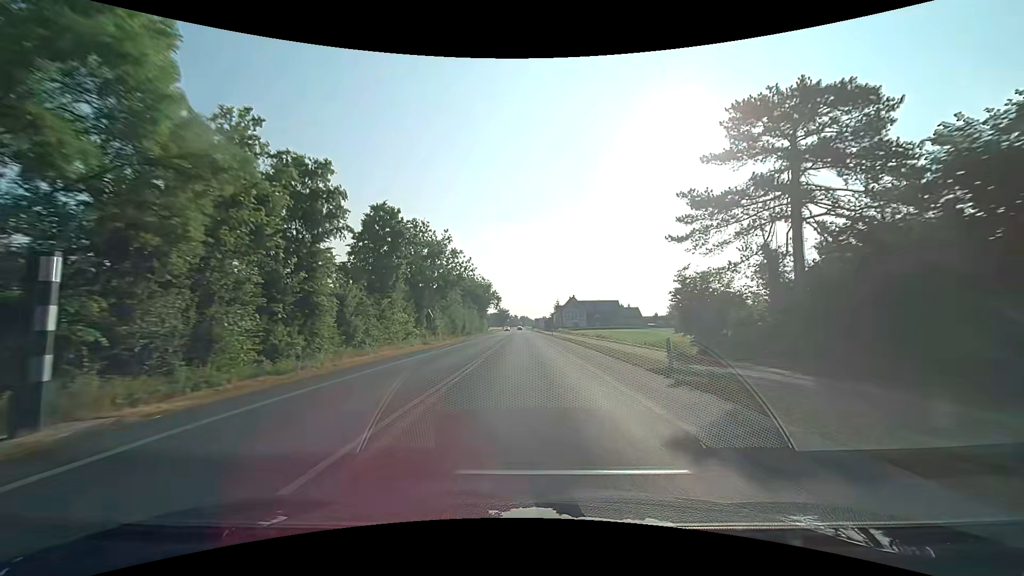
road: primary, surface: asphalt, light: Day
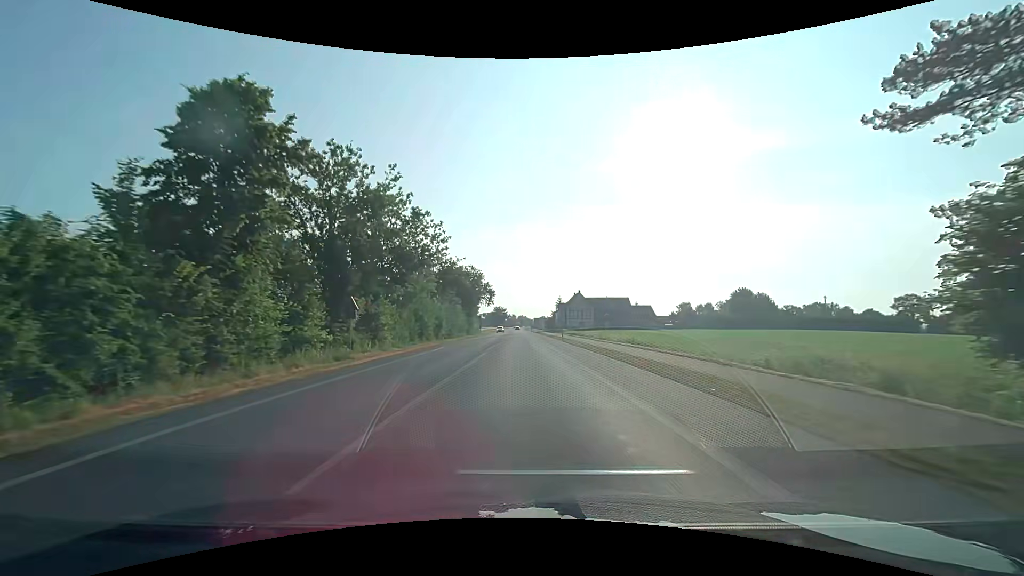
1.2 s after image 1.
(0.0, +21.5) m; 0°
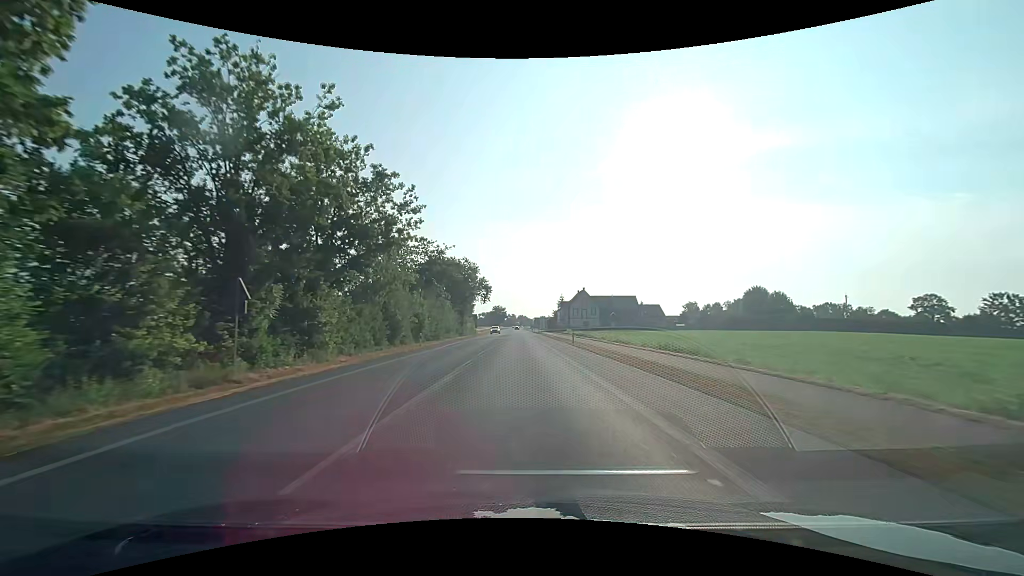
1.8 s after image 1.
(0.0, +10.7) m; 0°
(0, +10) (0, +20) (0, +30) (0, +40) (0, +50) (-1, +60) (-1, +70) (-1, +80) (-1, +90) (-1, +100) m
